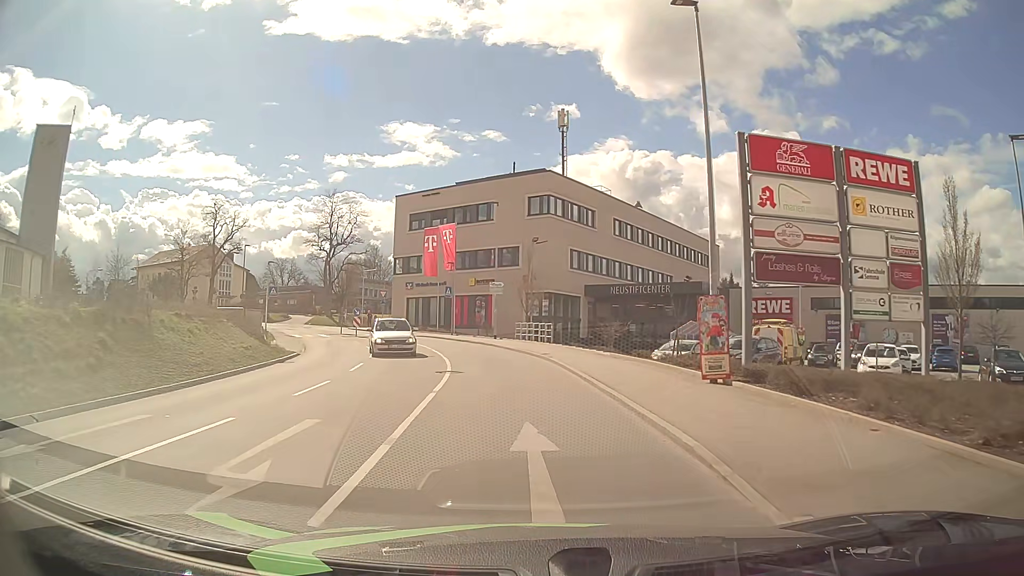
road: tertiary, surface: asphalt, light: Day
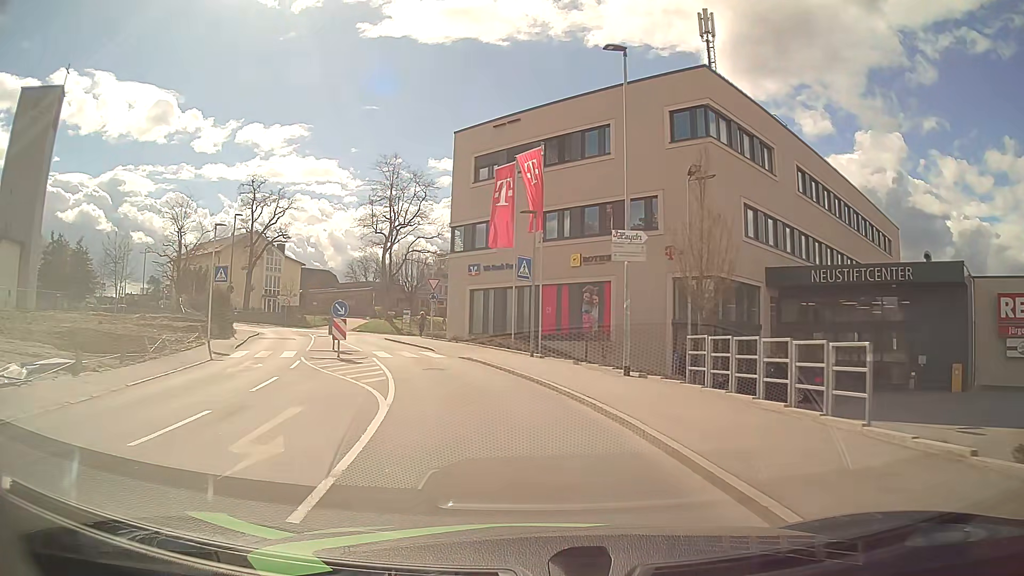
(-1.4, +24.2) m; -9°
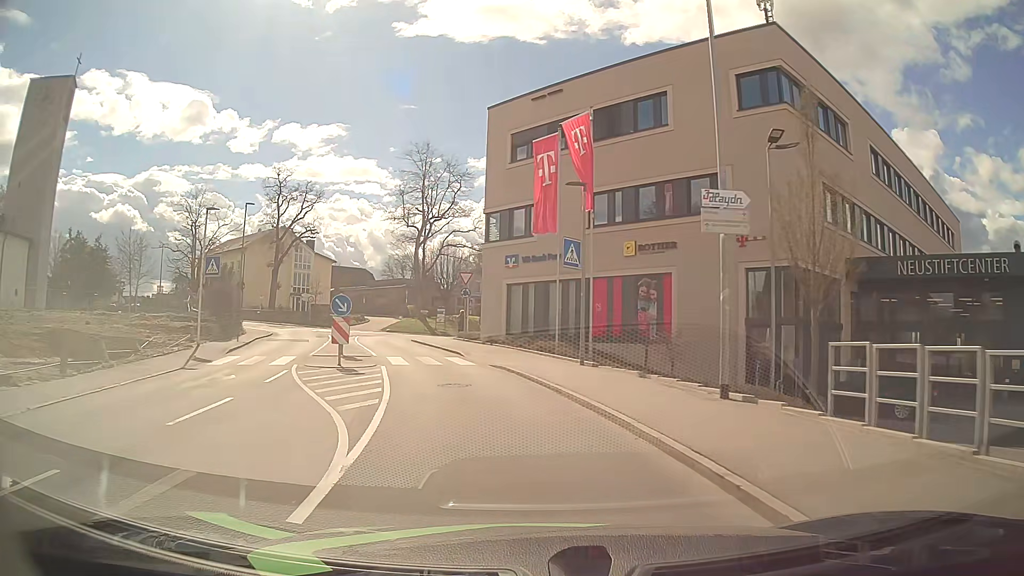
(-0.1, +4.8) m; -3°
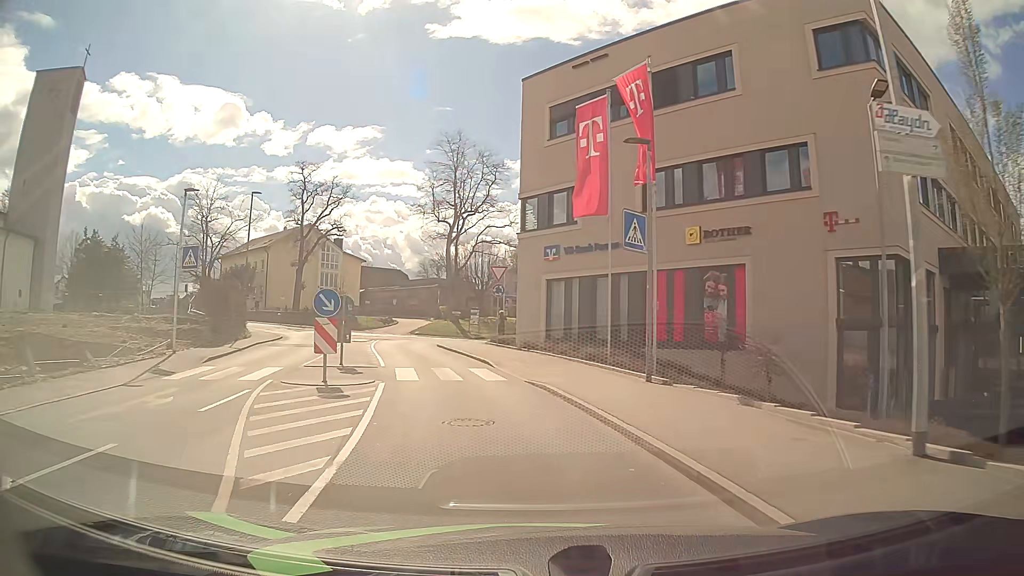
(-0.2, +4.8) m; -3°
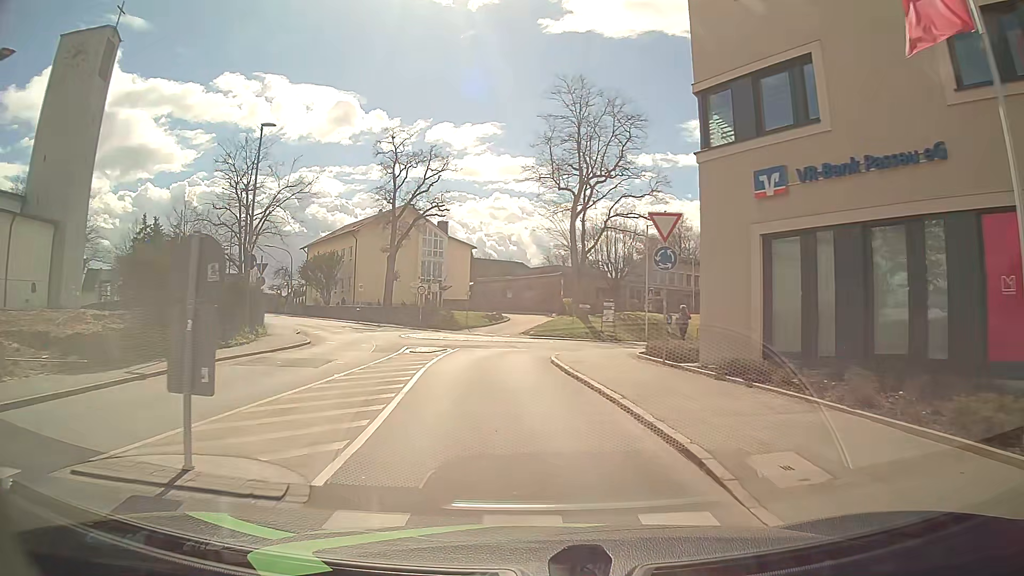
(-1.4, +14.3) m; -11°
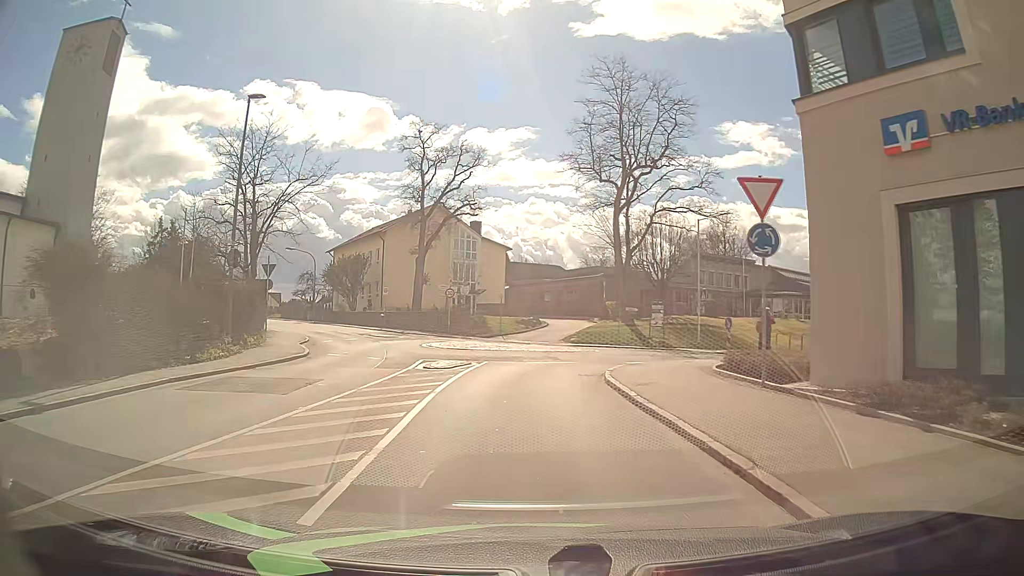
(-0.1, +4.4) m; -3°
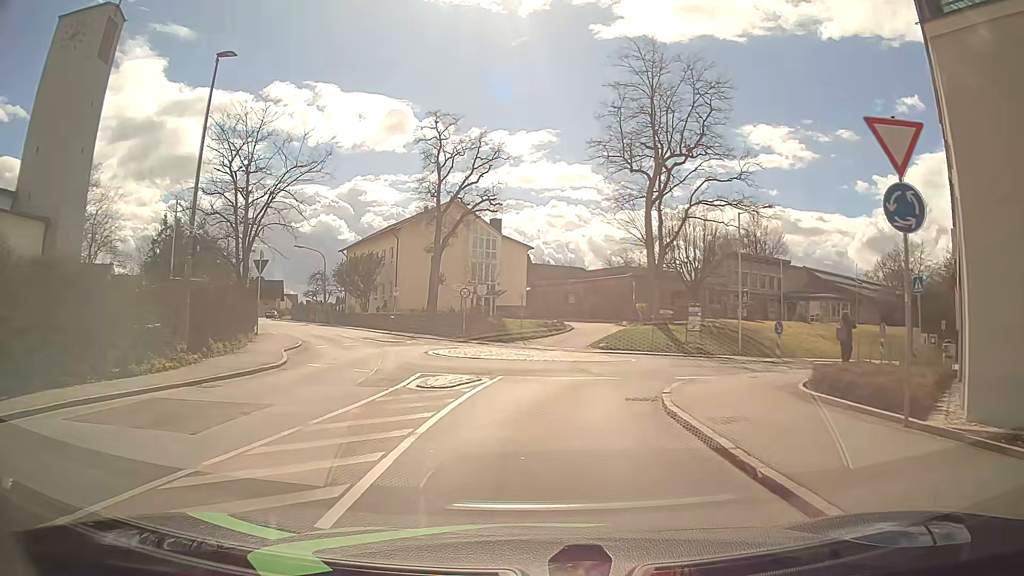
(-0.1, +4.0) m; -2°
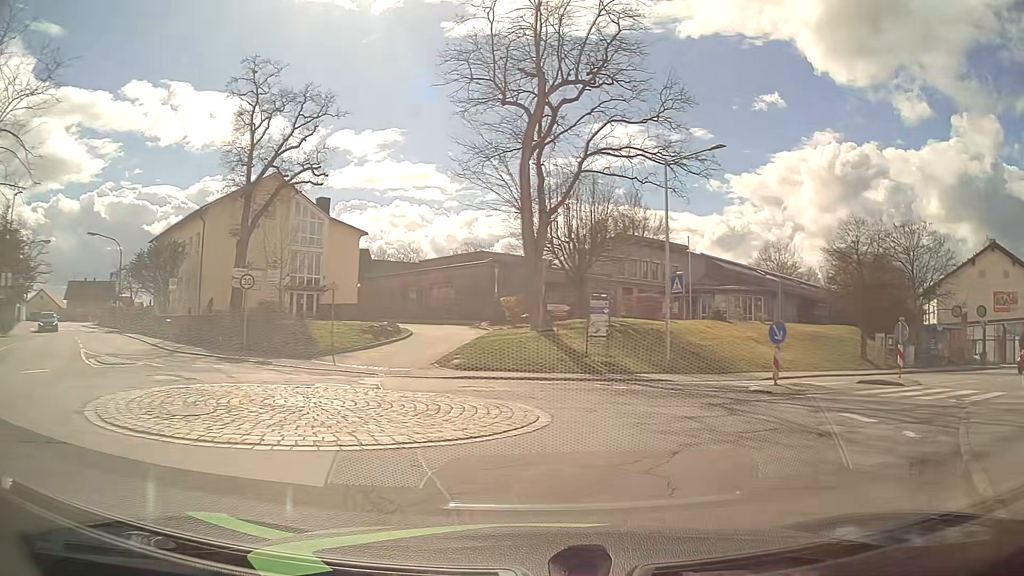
(+0.4, +13.2) m; +11°
